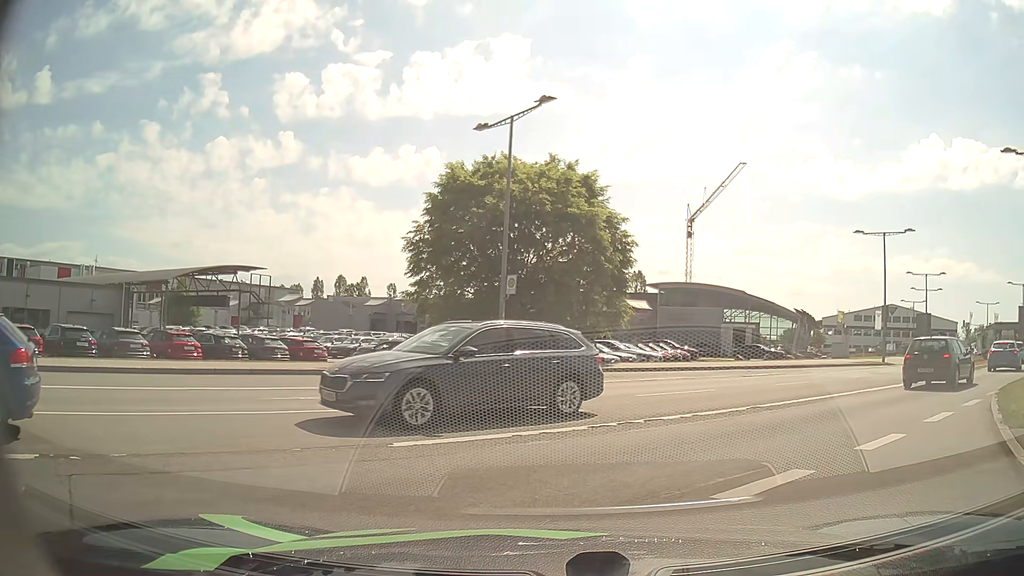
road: secondary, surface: asphalt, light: Day
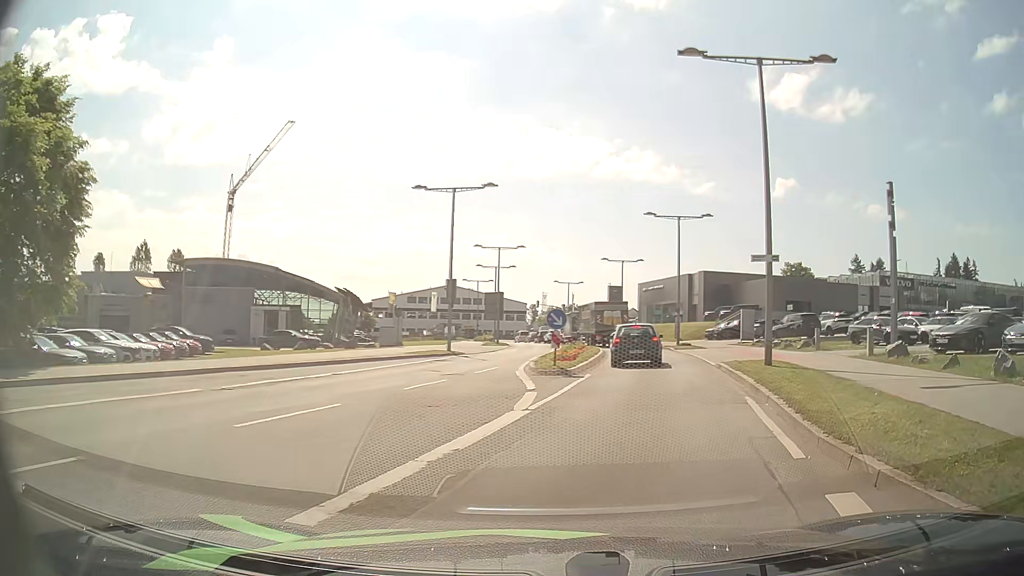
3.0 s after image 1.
(+3.4, +10.5) m; +38°
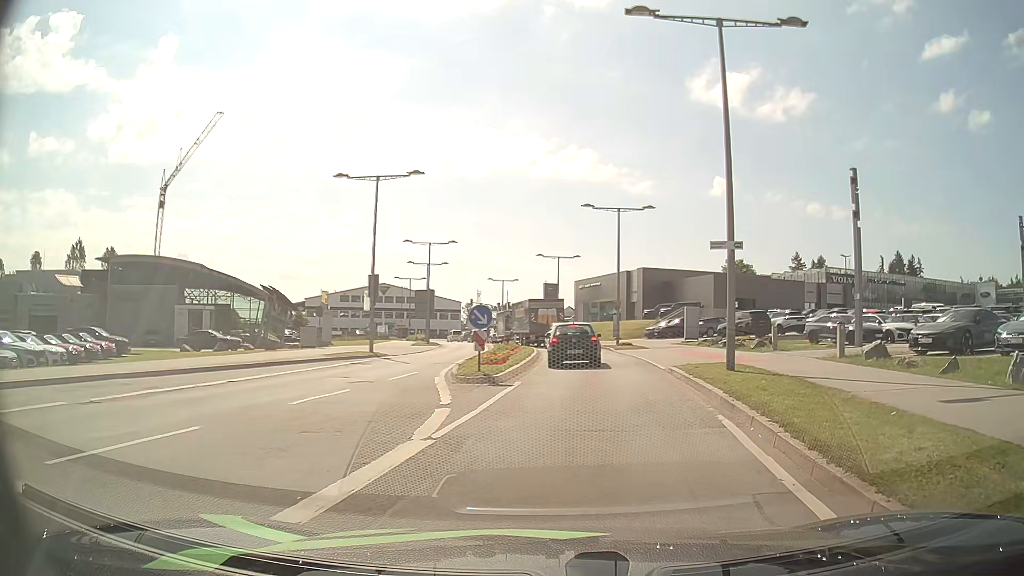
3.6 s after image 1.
(+0.1, +2.8) m; +5°
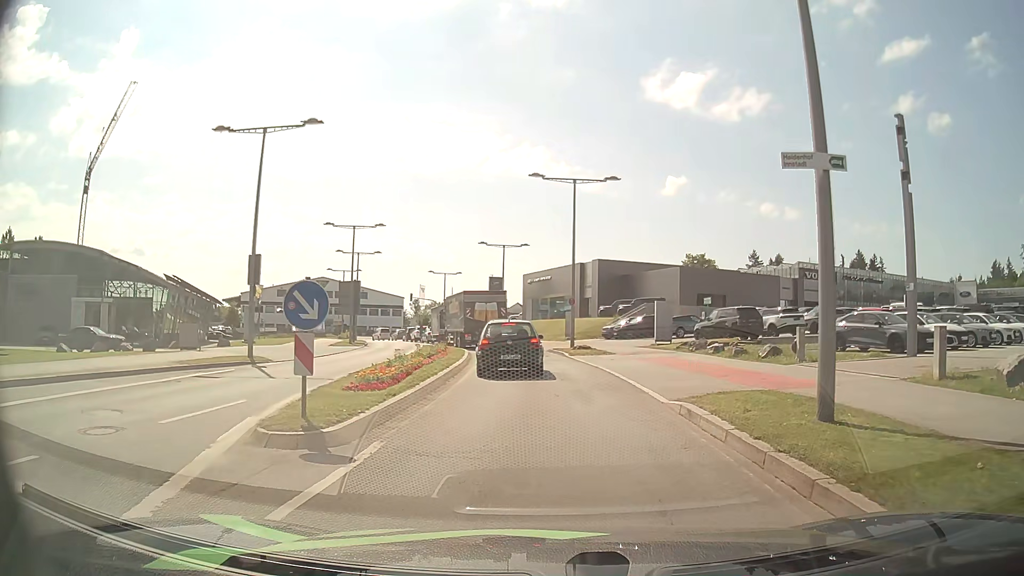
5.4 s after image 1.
(+0.4, +8.6) m; +4°
